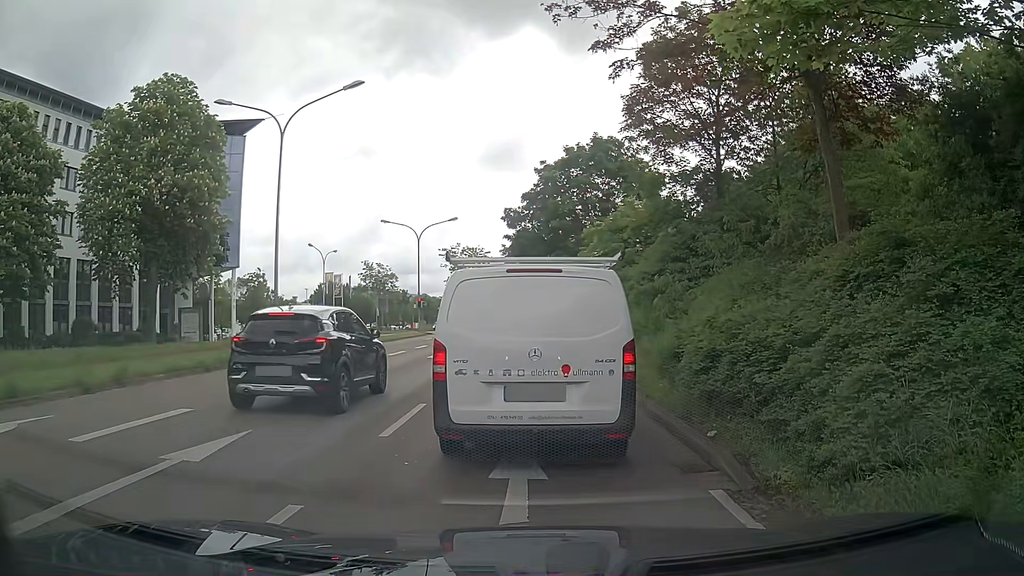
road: primary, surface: asphalt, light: Day
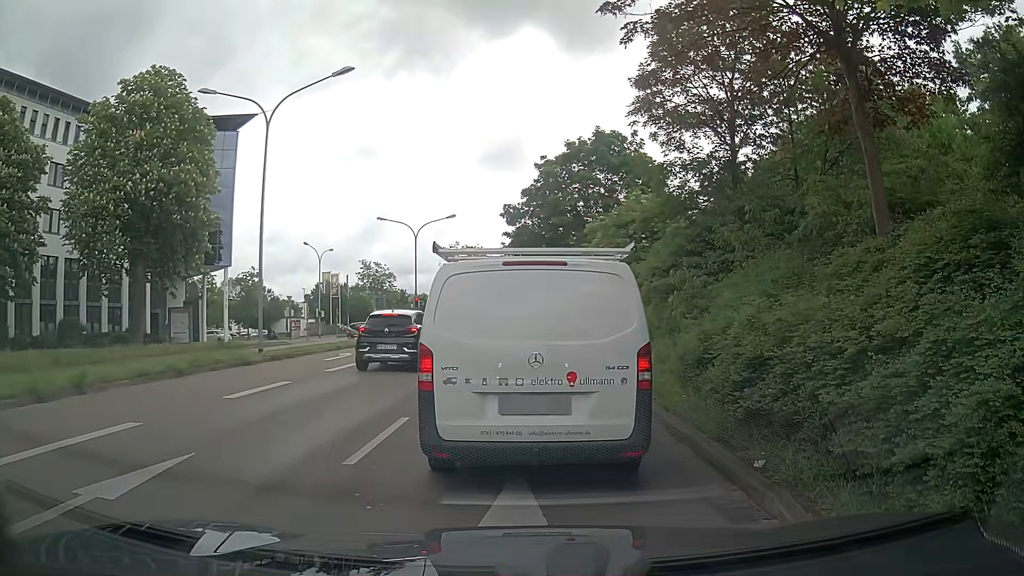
(0.0, +1.5) m; 0°
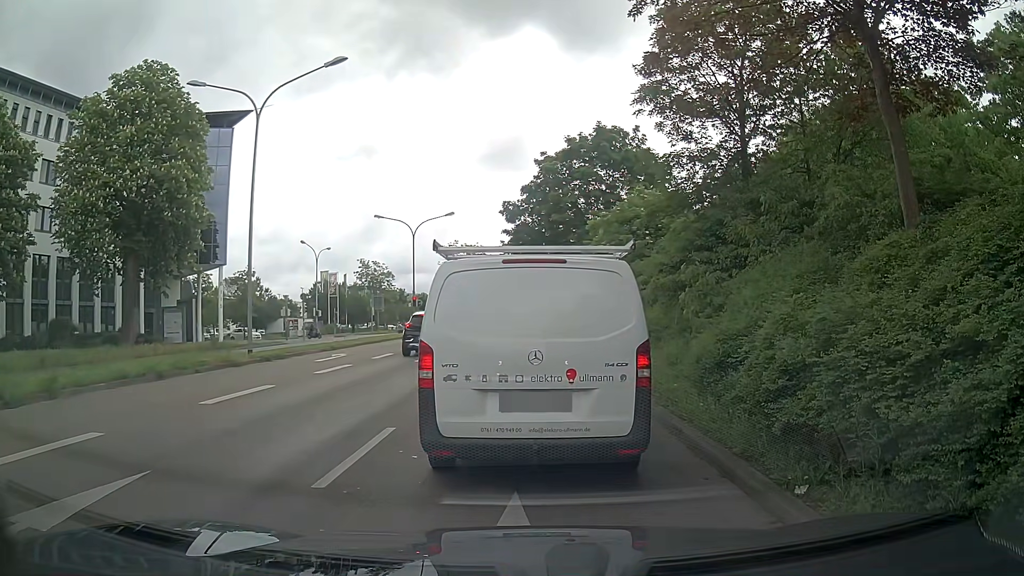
(0.0, +0.9) m; 0°
